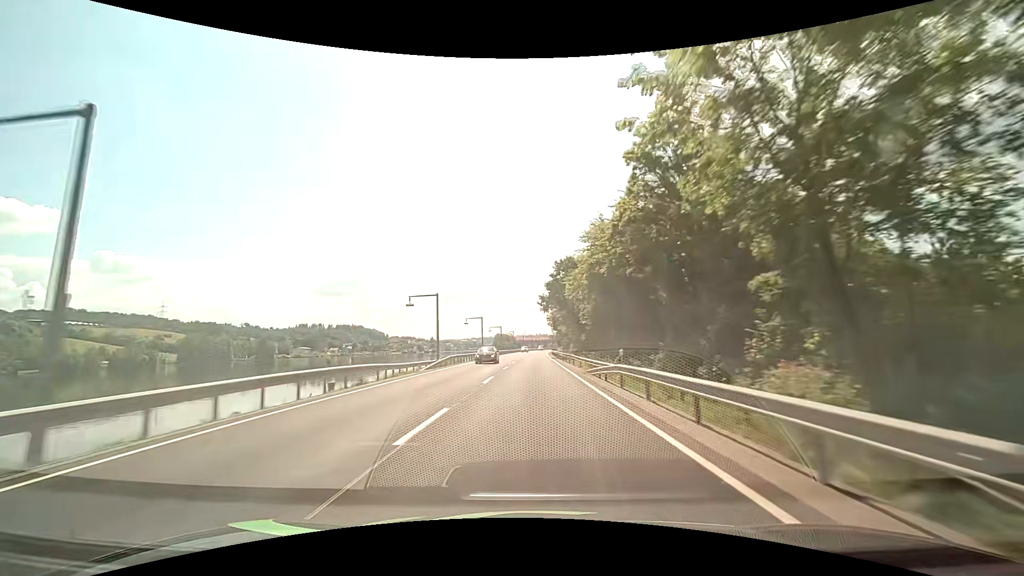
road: primary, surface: asphalt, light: Day
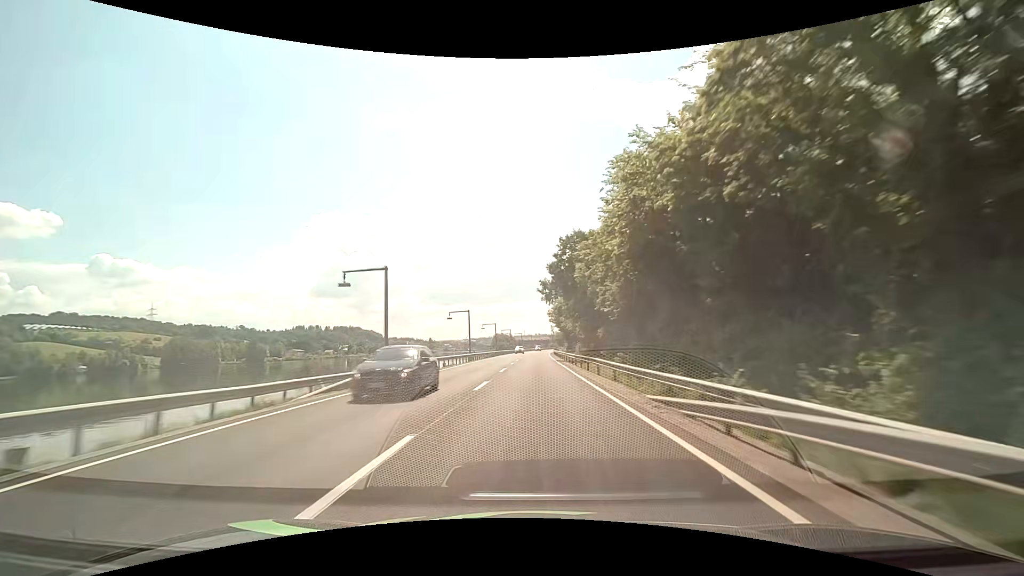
(0.0, +15.5) m; 0°
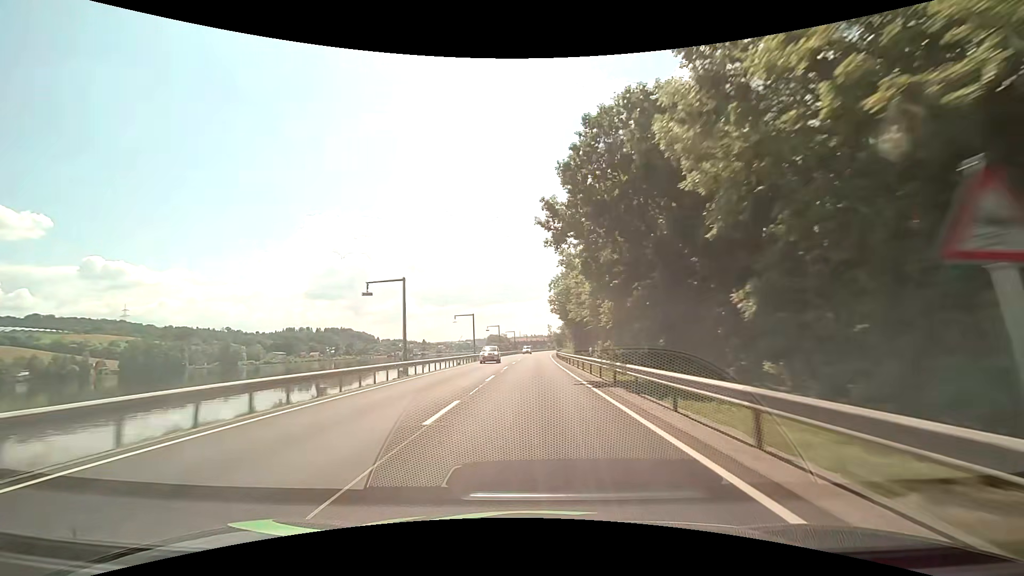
(0.0, +30.8) m; 0°
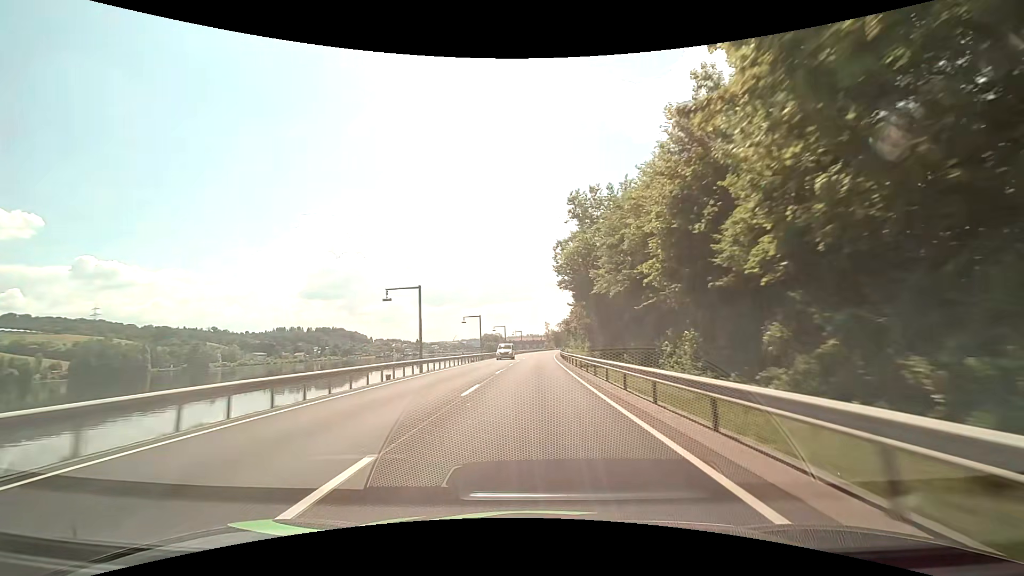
(+0.2, +30.7) m; +1°
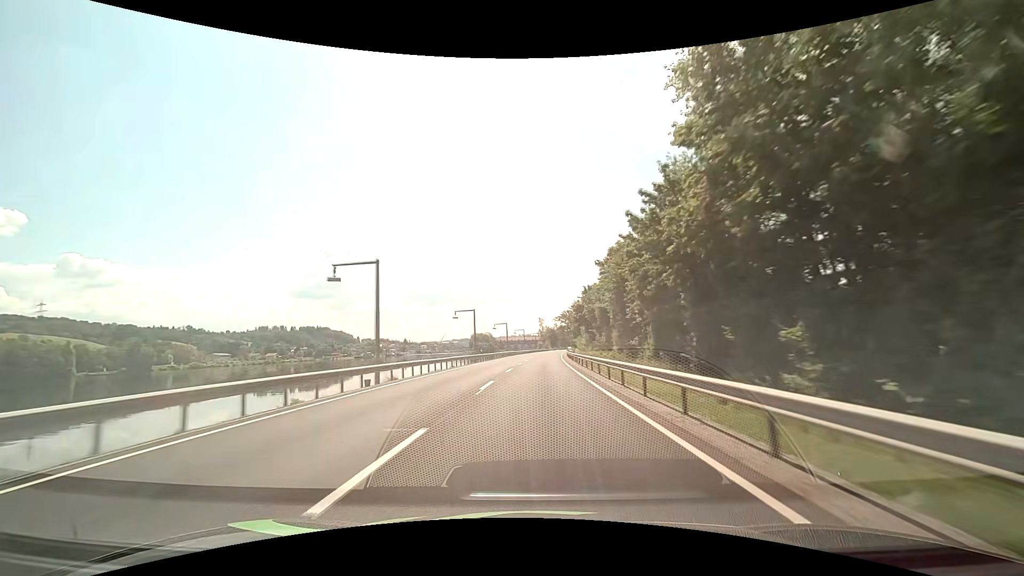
(+0.3, +46.0) m; +1°
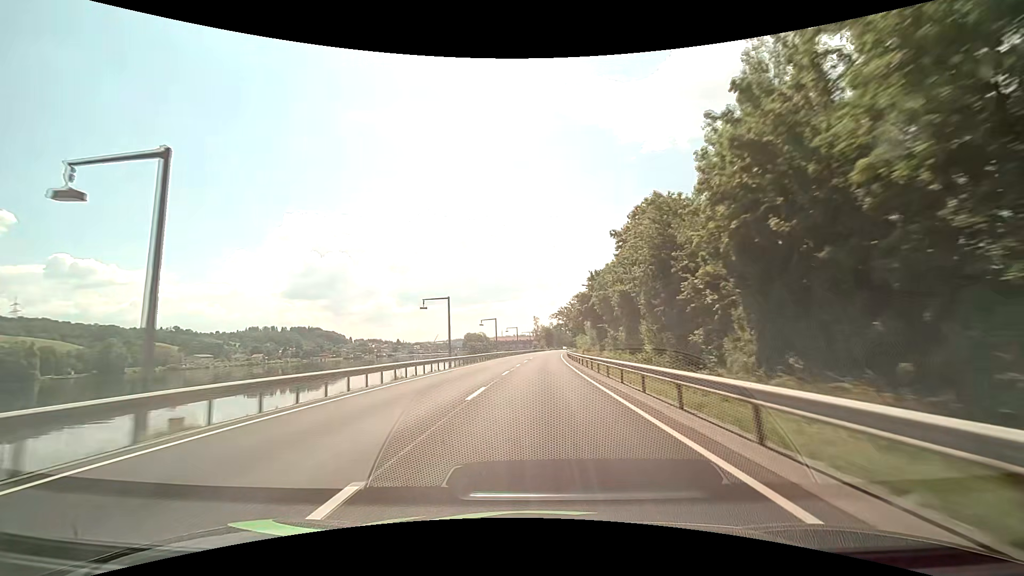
(+0.1, +15.3) m; 0°
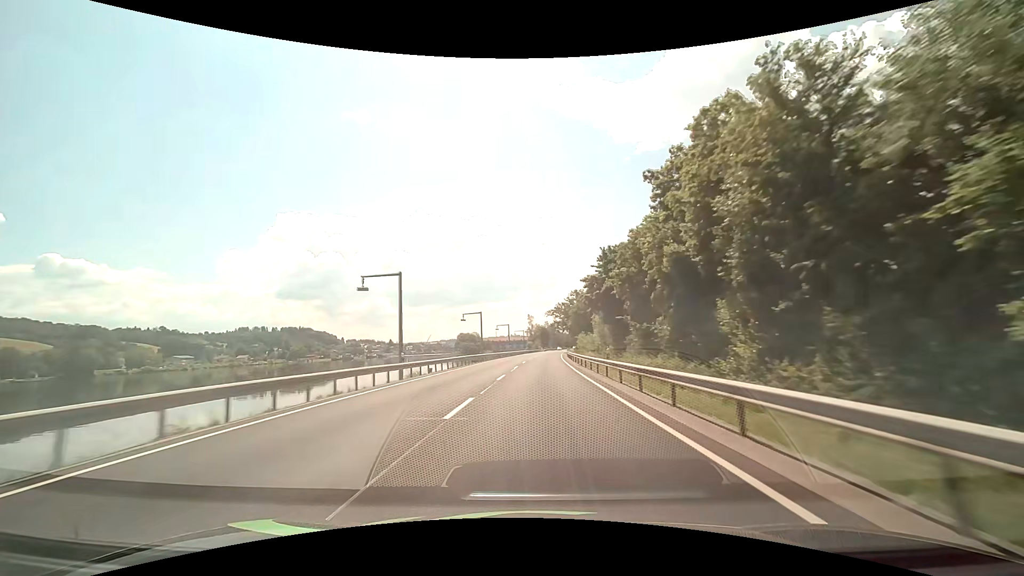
(+0.1, +15.4) m; +1°
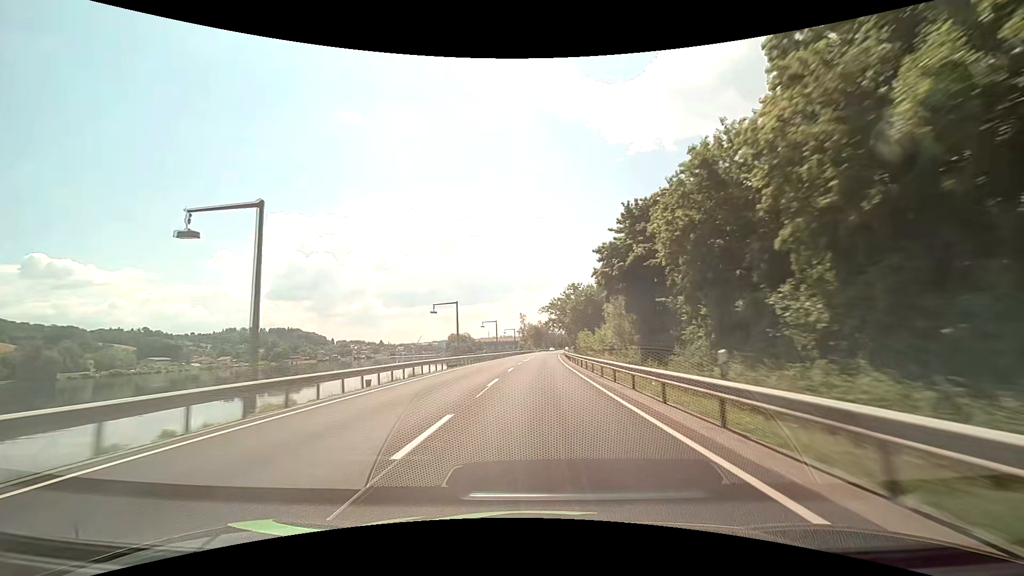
(+0.1, +15.4) m; +1°
(0, +10) (0, +20) (0, +30) (+1, +40) (+1, +50) (+1, +60) (+2, +70) (+2, +80) (+3, +90) (+4, +100) m
